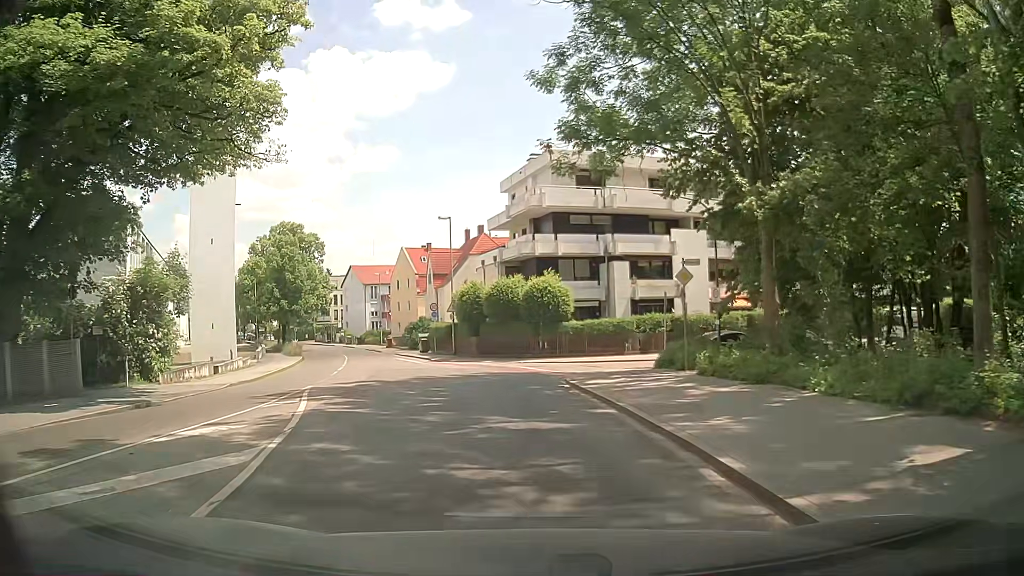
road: tertiary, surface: asphalt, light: Day
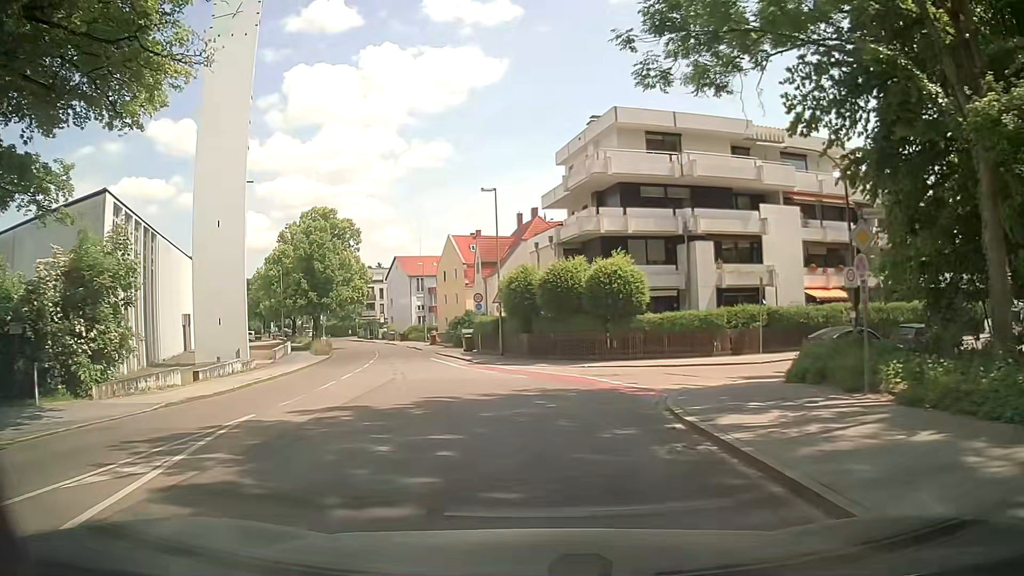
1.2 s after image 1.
(-0.3, +7.7) m; -5°
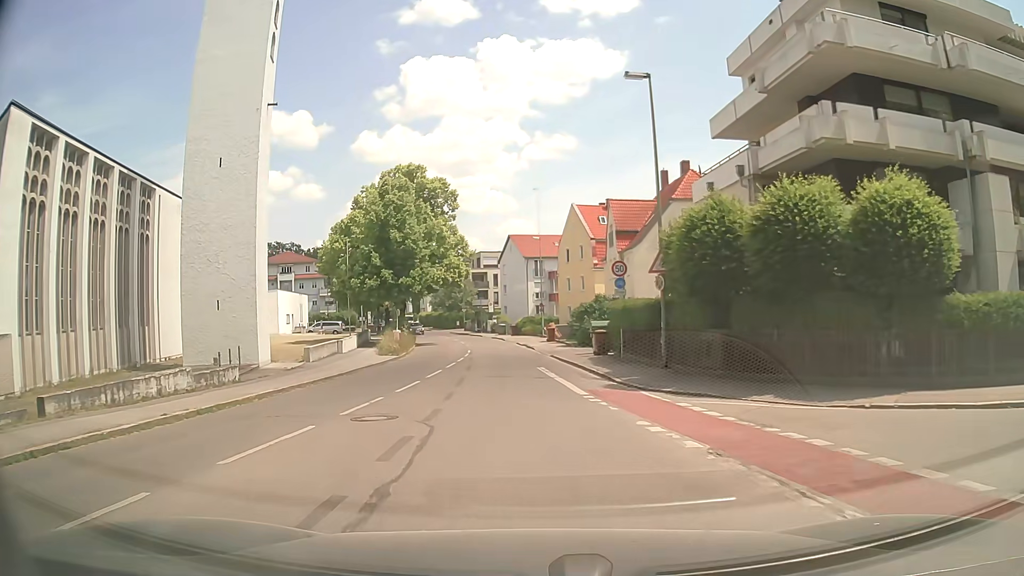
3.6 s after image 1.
(-1.7, +15.8) m; -10°
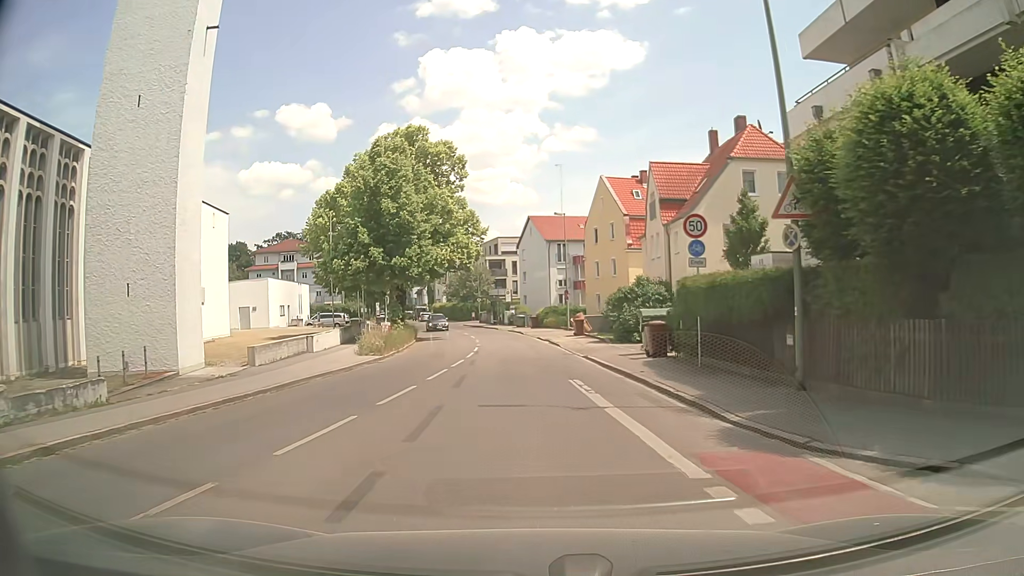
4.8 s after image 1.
(-0.4, +8.8) m; -3°
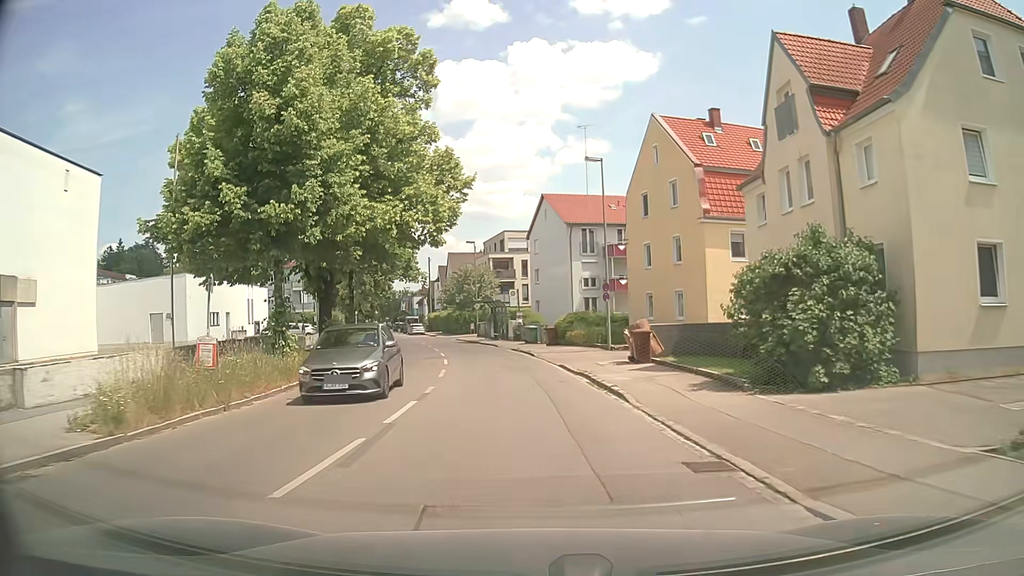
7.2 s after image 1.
(-0.3, +19.9) m; -1°
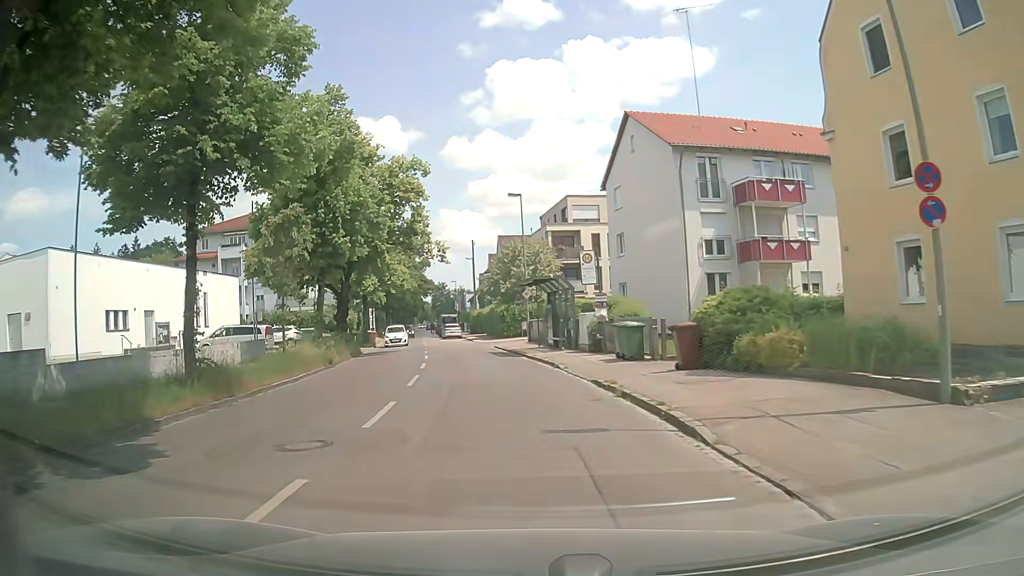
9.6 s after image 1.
(-0.9, +22.3) m; -5°
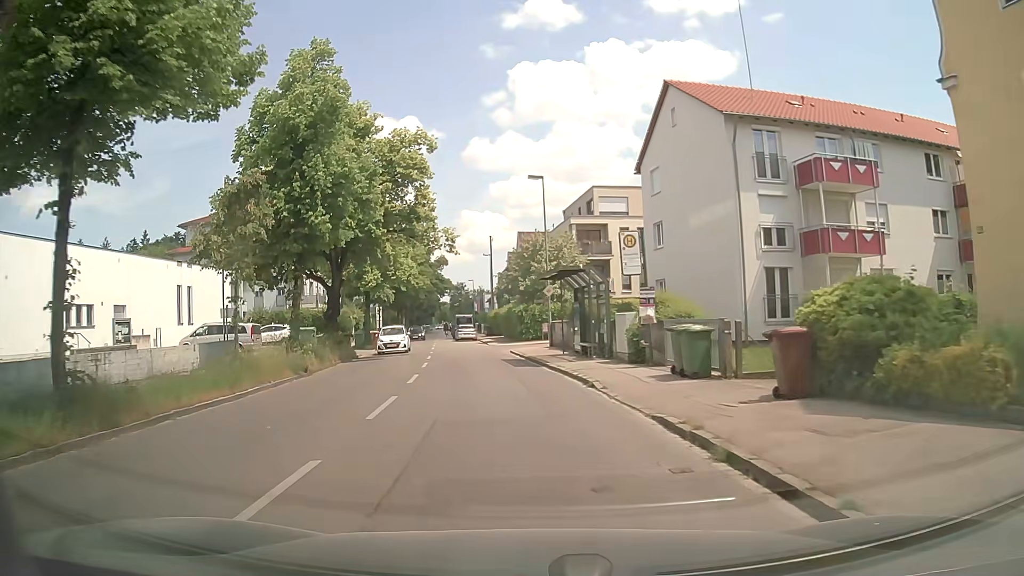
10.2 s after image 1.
(-0.1, +5.3) m; -1°
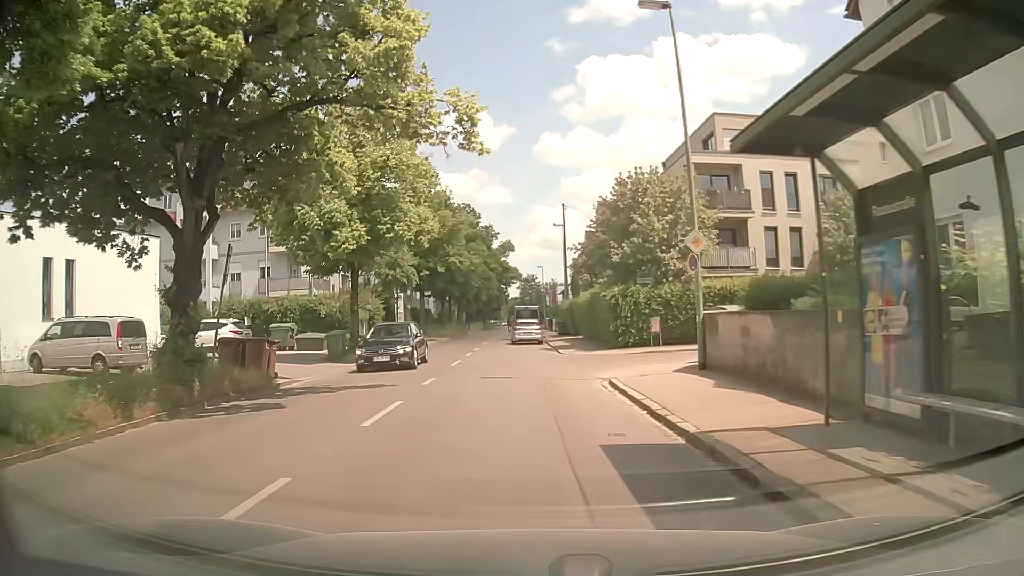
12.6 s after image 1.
(-1.4, +19.0) m; -7°
(0, +10) (0, +20) (-1, +30) (-3, +40) (-4, +50) (-4, +60) (-4, +70) (-4, +80) (-4, +90) (-4, +100) m
